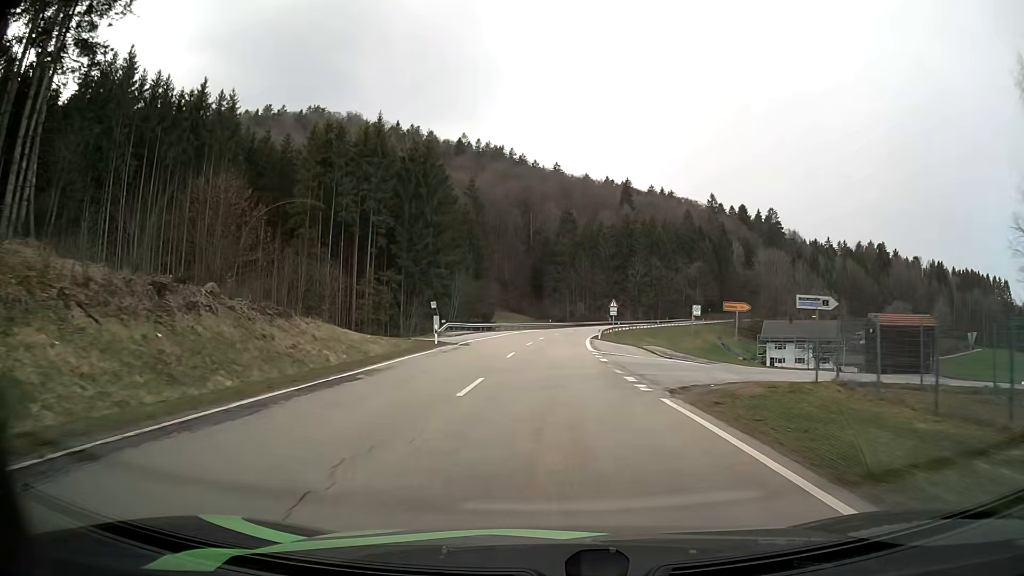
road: secondary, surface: asphalt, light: Day
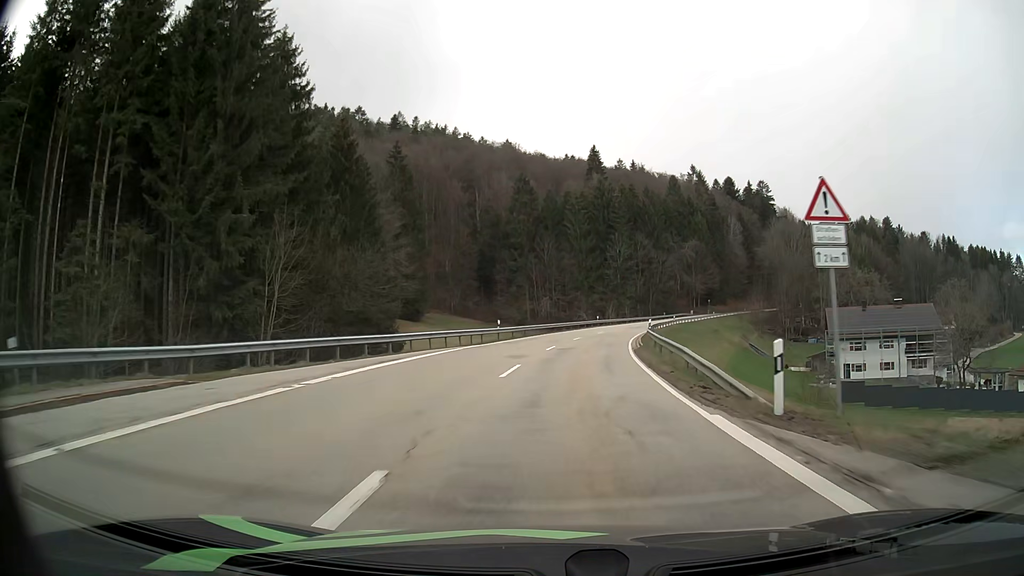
(+0.1, +50.6) m; +3°
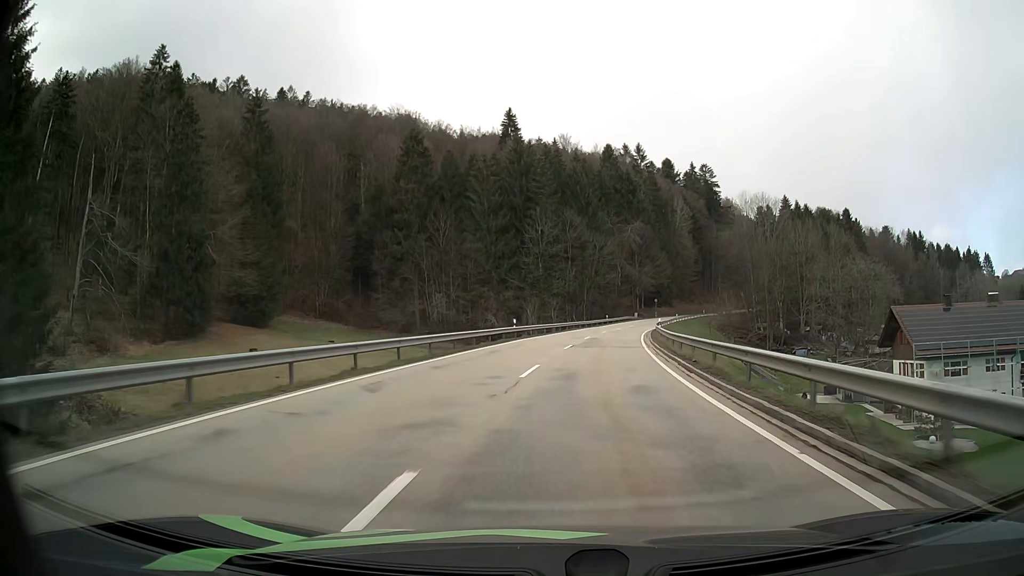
(+2.5, +40.9) m; +7°
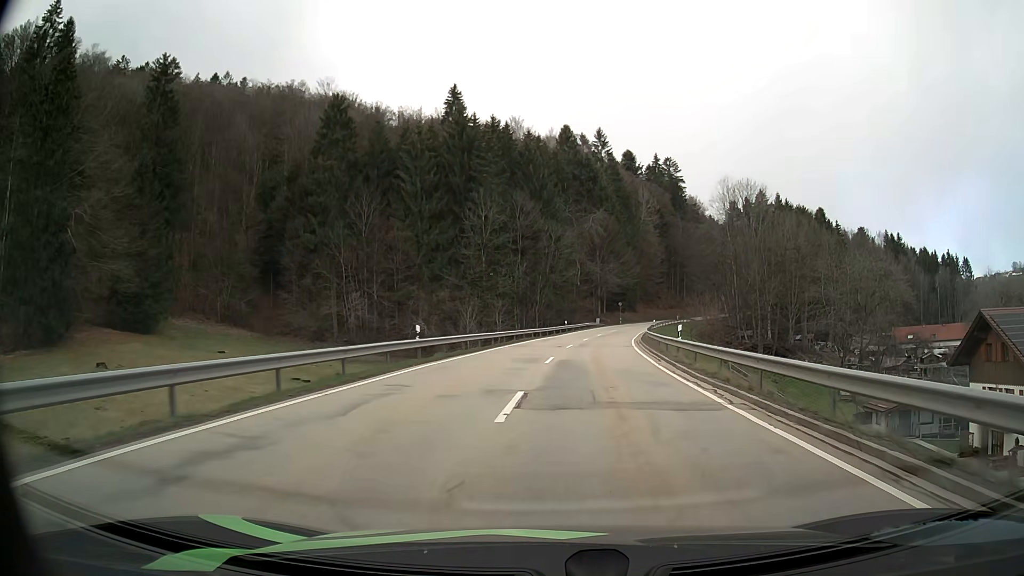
(+0.6, +20.6) m; +4°
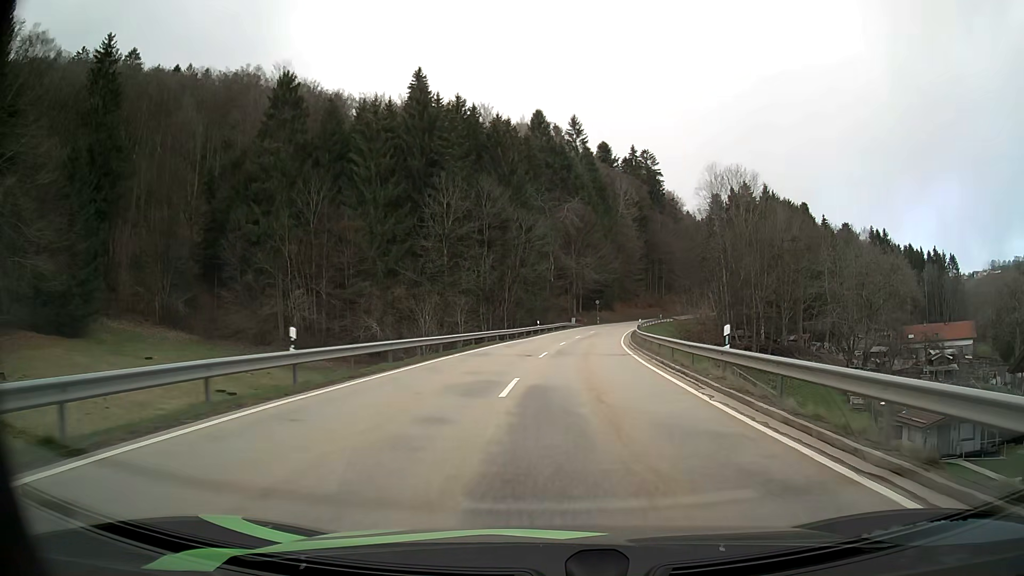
(+0.2, +10.3) m; +3°
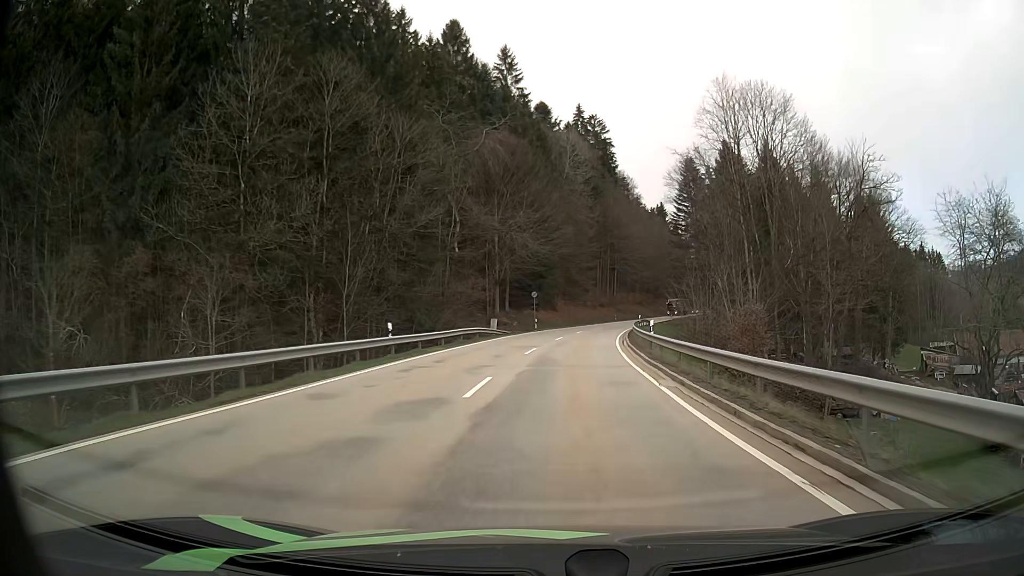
(+2.2, +41.2) m; +6°
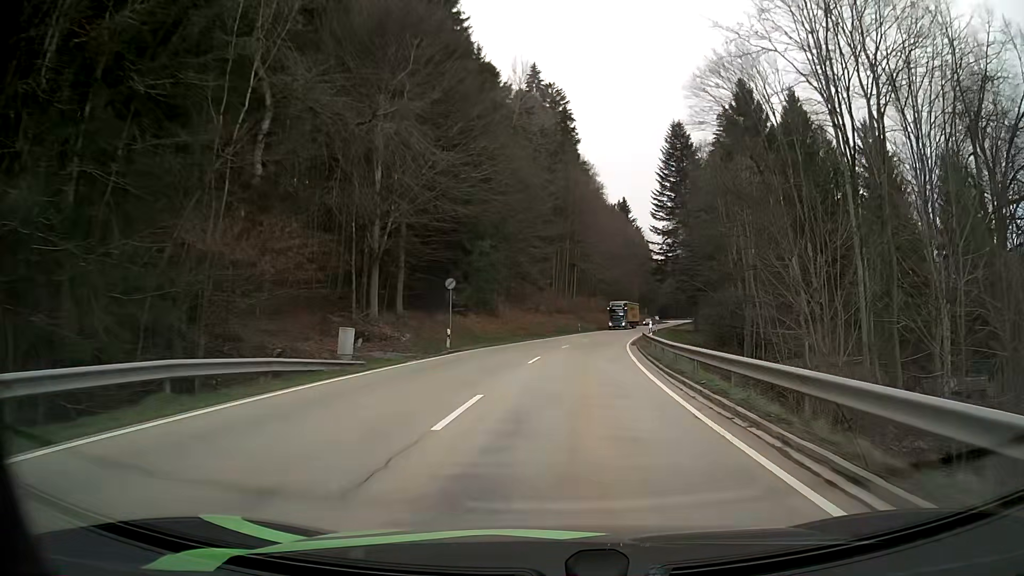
(+1.1, +30.8) m; +4°
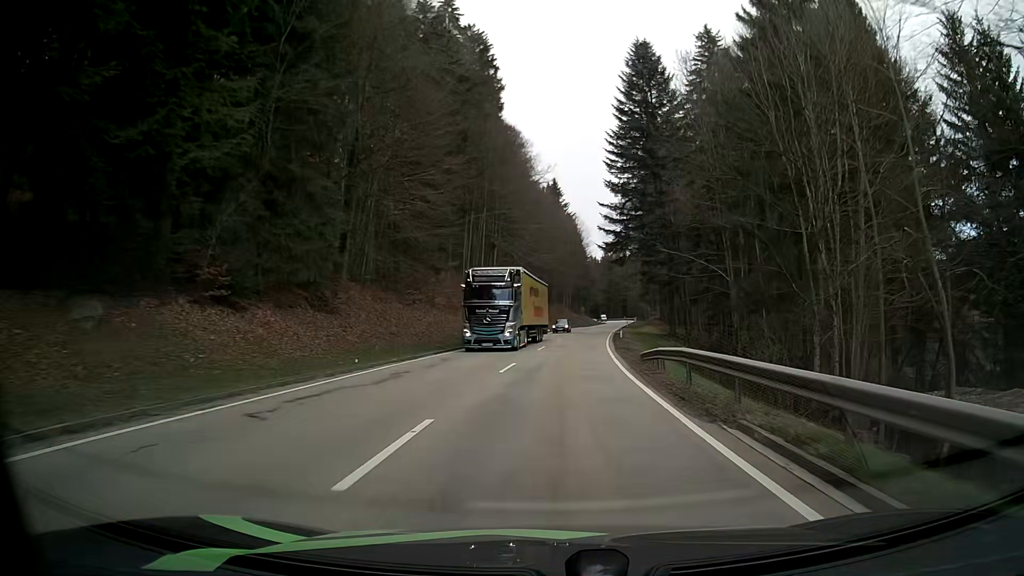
(+1.7, +30.6) m; +7°
(0, +10) (+1, +20) (+1, +30) (+2, +40) (+3, +50) (+4, +60) (+5, +70) (+6, +80) (+7, +90) (+9, +100) m
